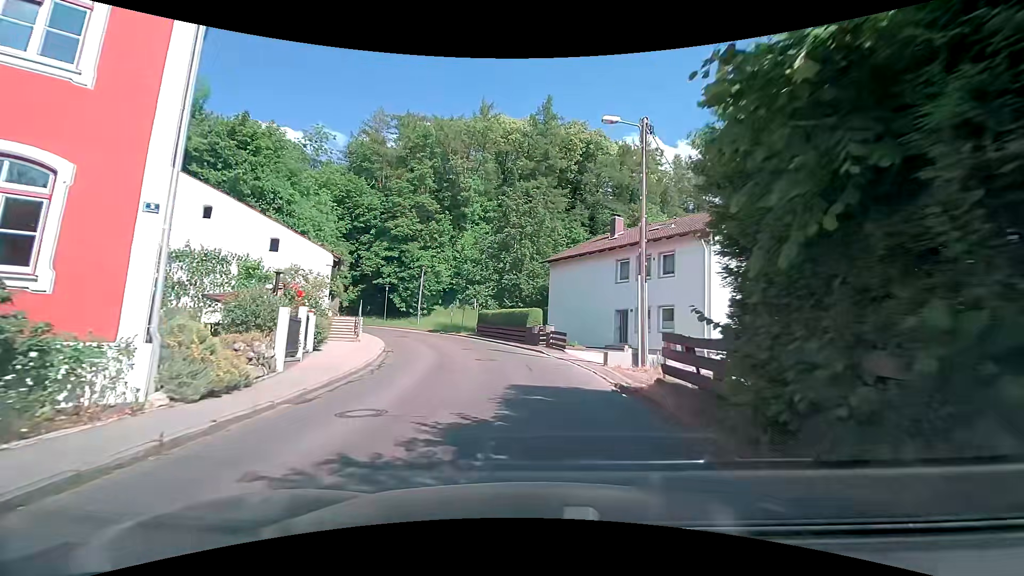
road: tertiary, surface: asphalt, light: Day
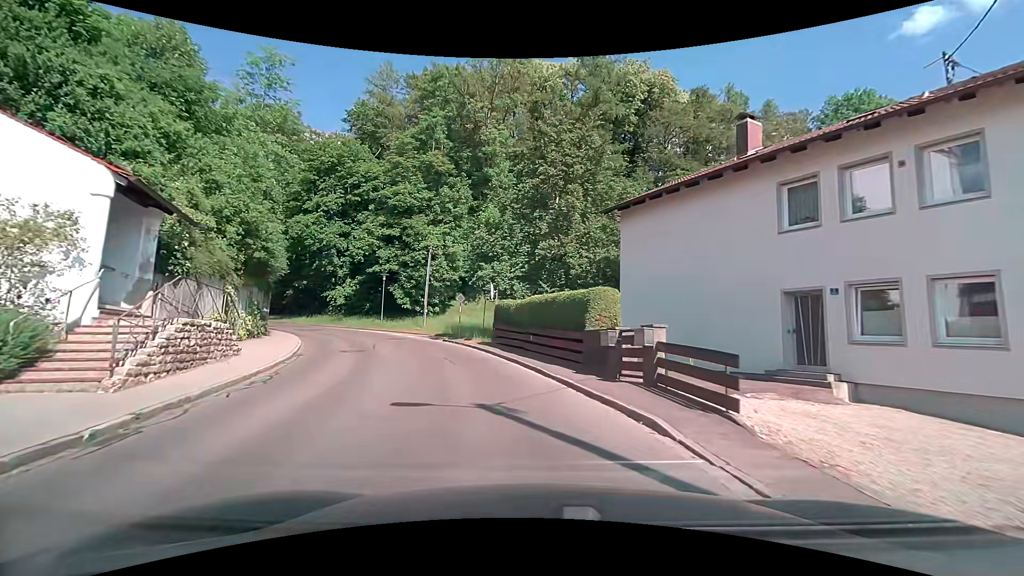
(-0.2, +15.9) m; -5°
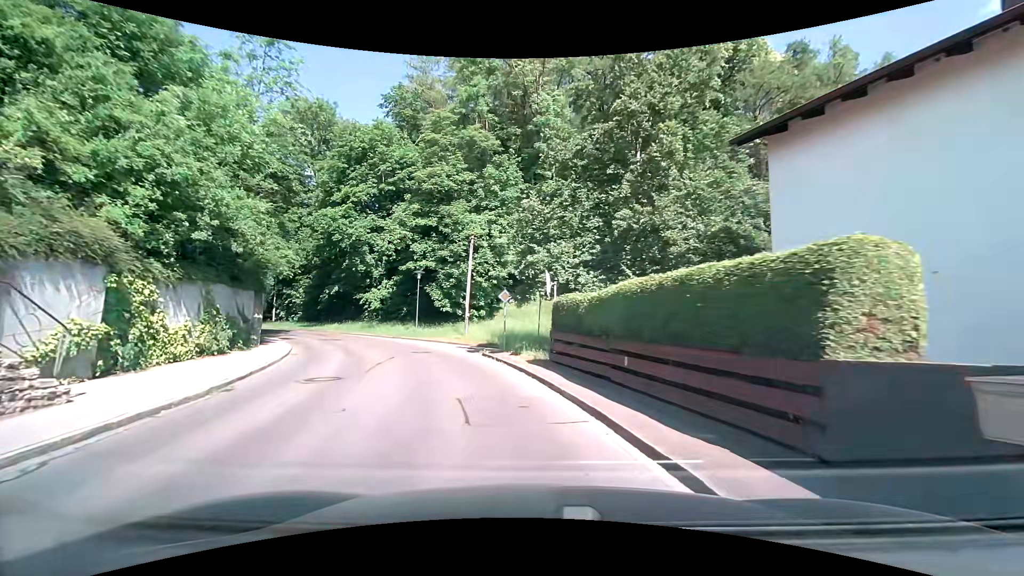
(-0.4, +7.8) m; -6°
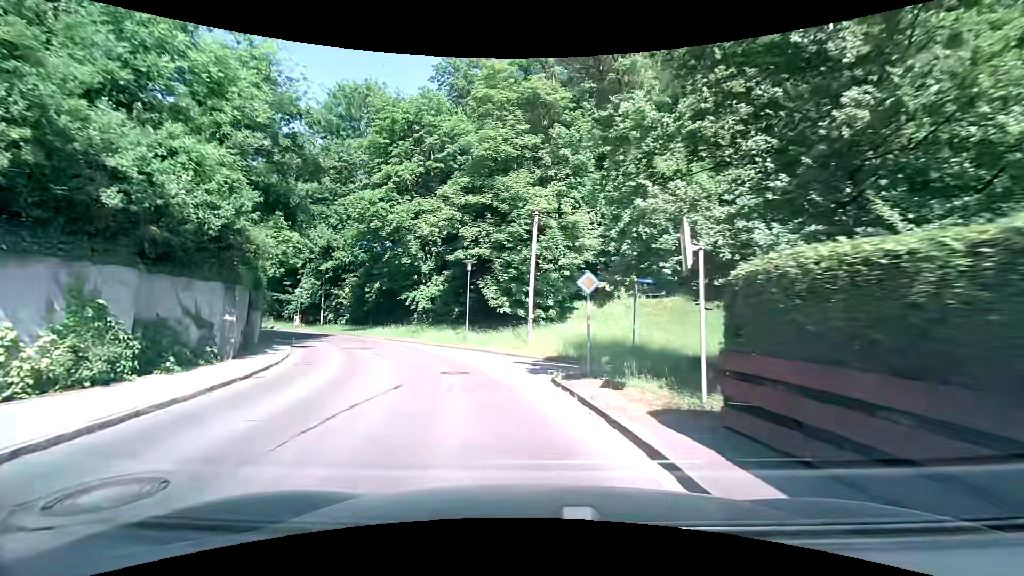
(-0.6, +8.1) m; -9°
(-1, +10) (-3, +20) (-7, +29) (-13, +37) (-20, +44) (-27, +51) (-34, +59) (-40, +66) (-47, +74) (-53, +82) m
